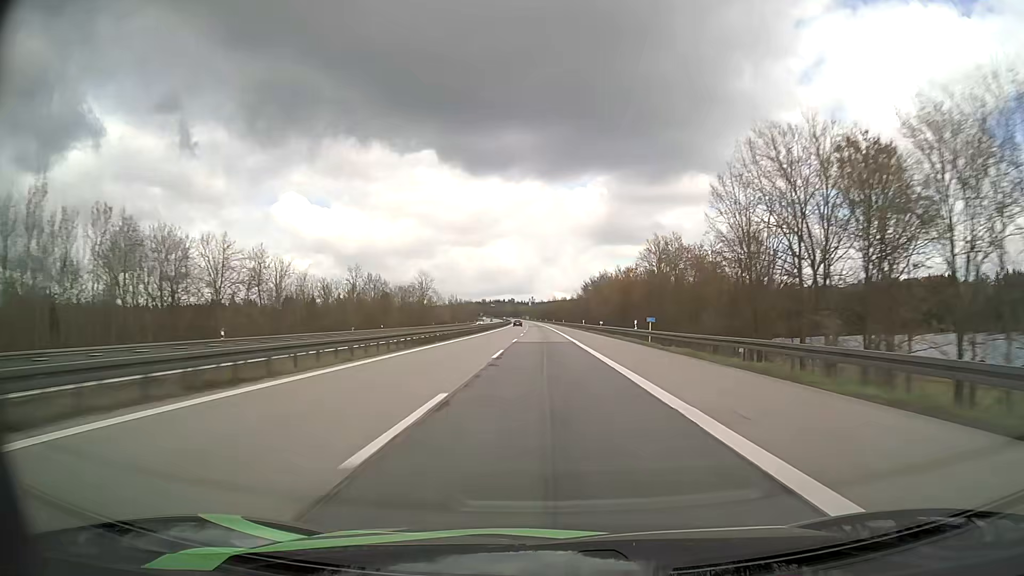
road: motorway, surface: asphalt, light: Day
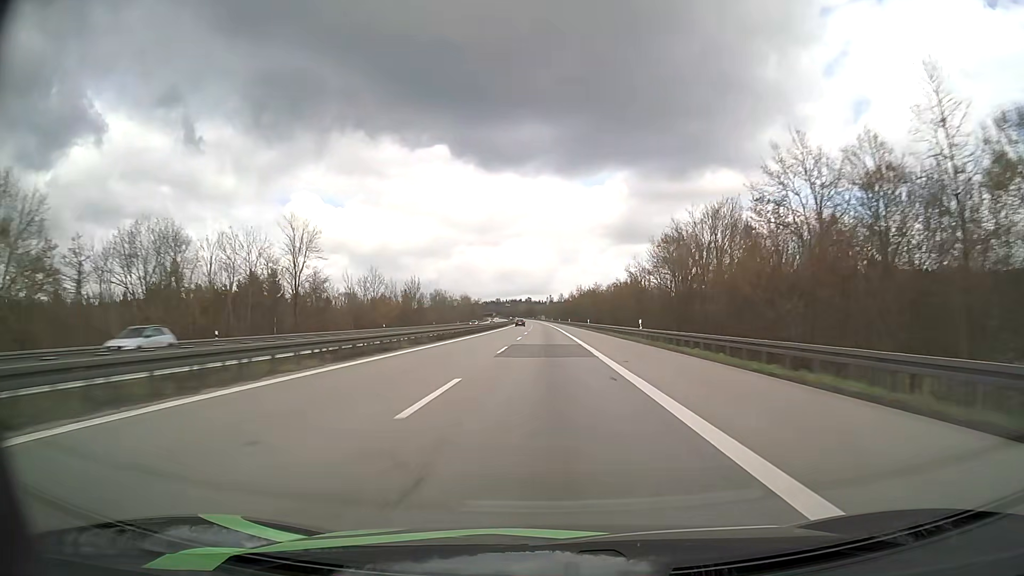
(-1.6, +105.7) m; -2°
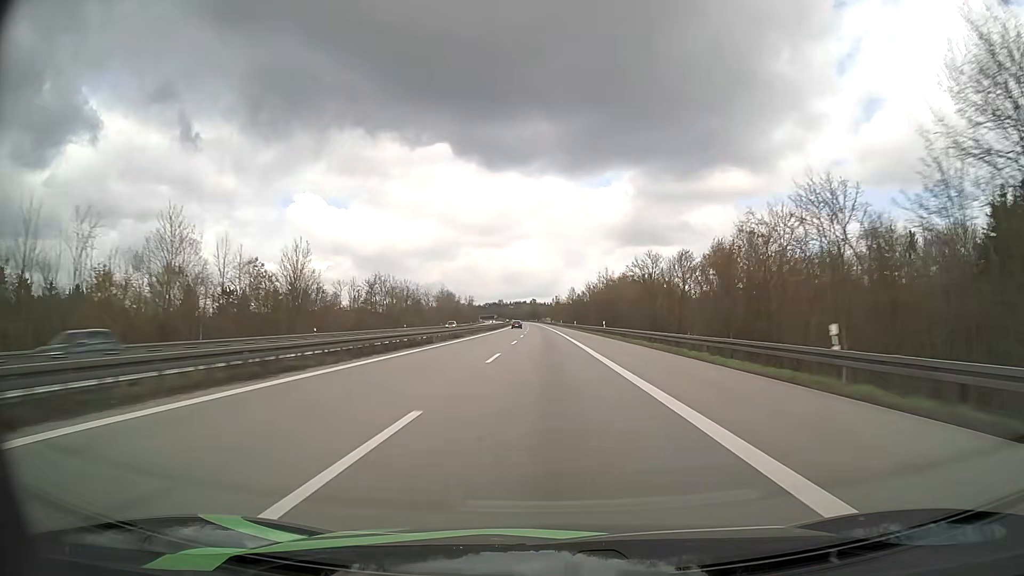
(-0.5, +77.8) m; -1°
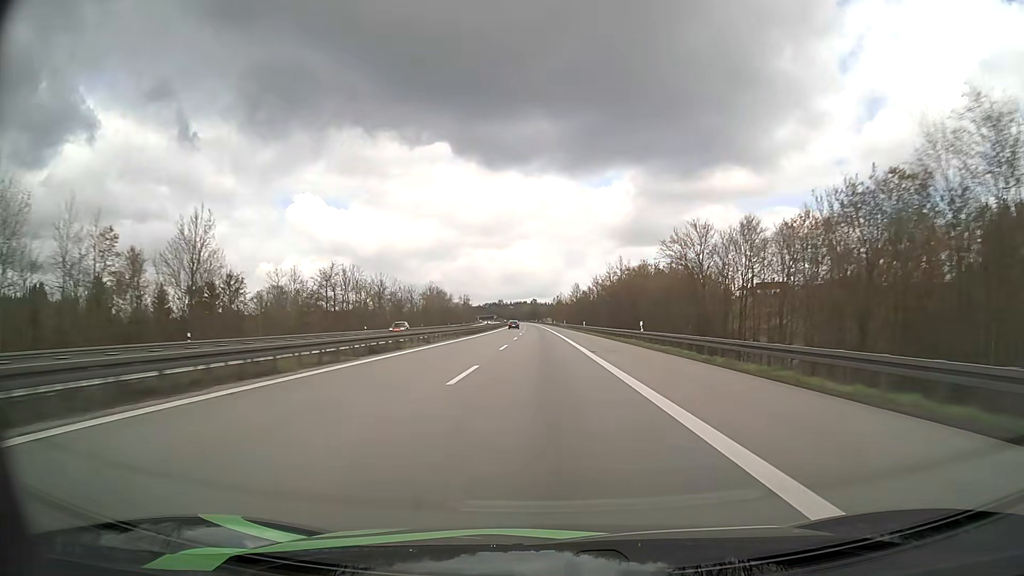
(0.0, +25.8) m; 0°
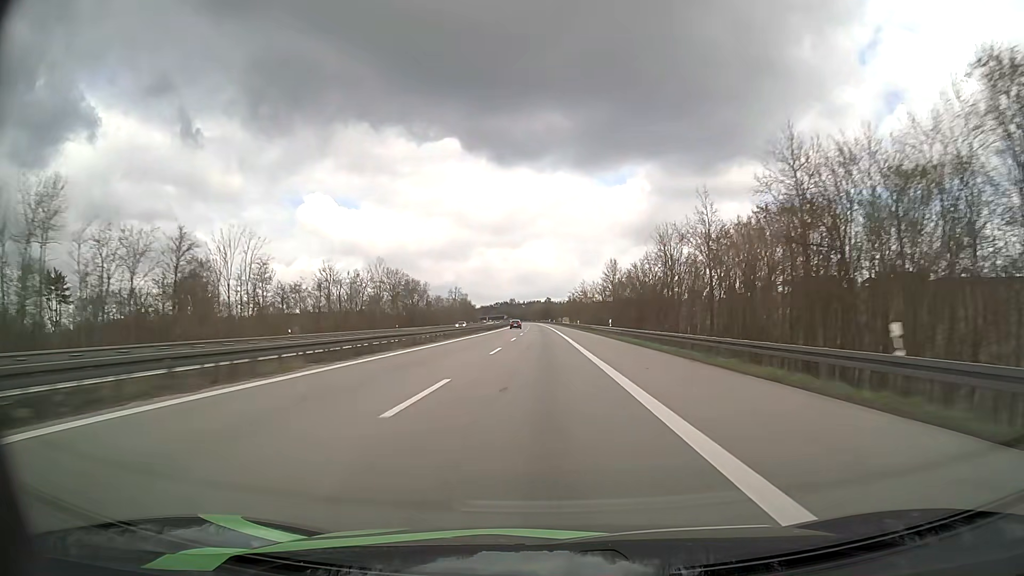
(-0.8, +77.5) m; -1°
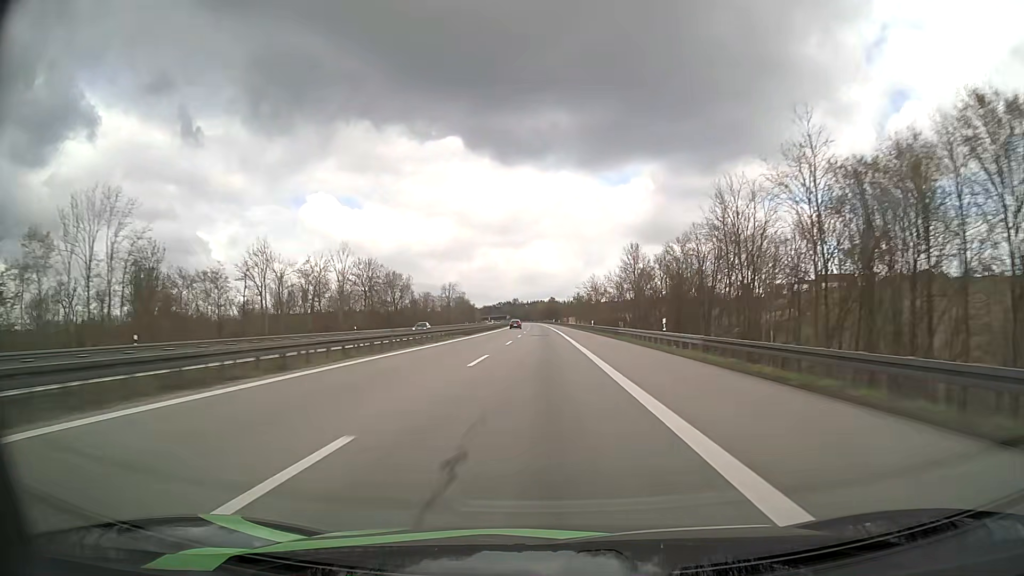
(-0.1, +25.8) m; 0°
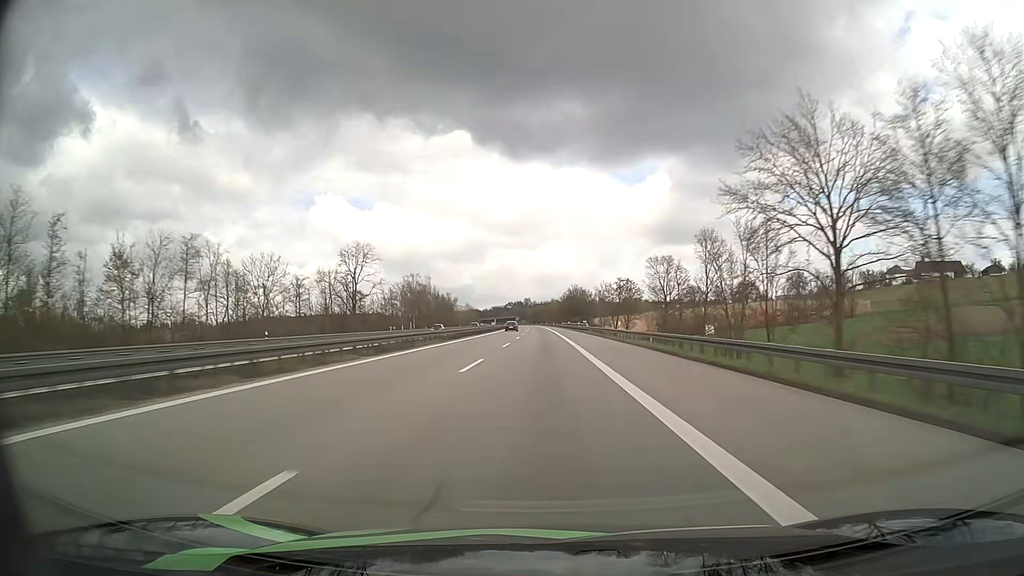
(-1.5, +128.6) m; -1°
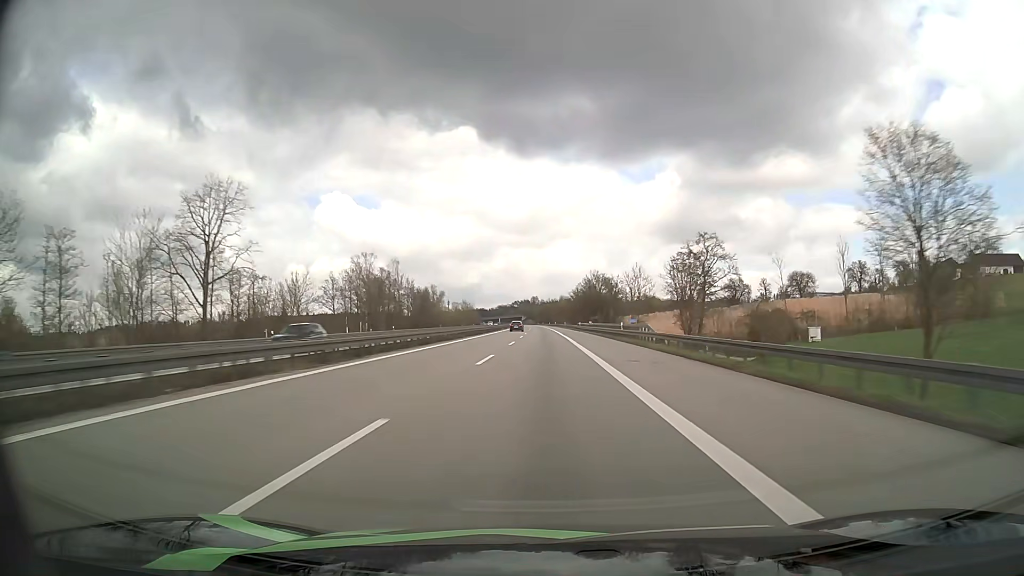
(-0.4, +51.3) m; -1°
(0, +10) (0, +20) (0, +30) (0, +40) (0, +50) (0, +60) (0, +70) (-1, +80) (-1, +90) (-1, +100) m
